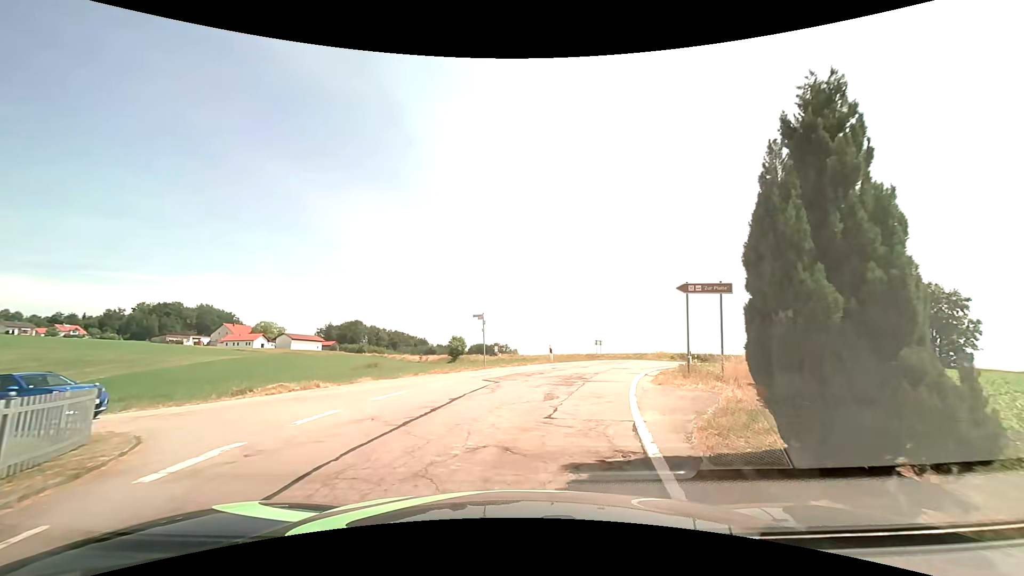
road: unclassified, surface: asphalt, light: Day
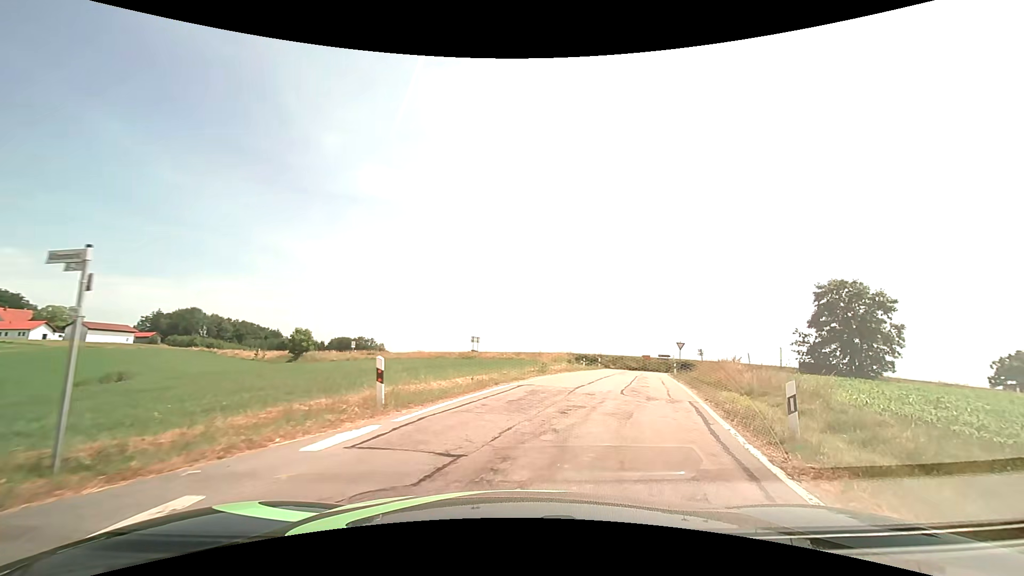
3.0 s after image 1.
(+1.4, +16.3) m; +15°
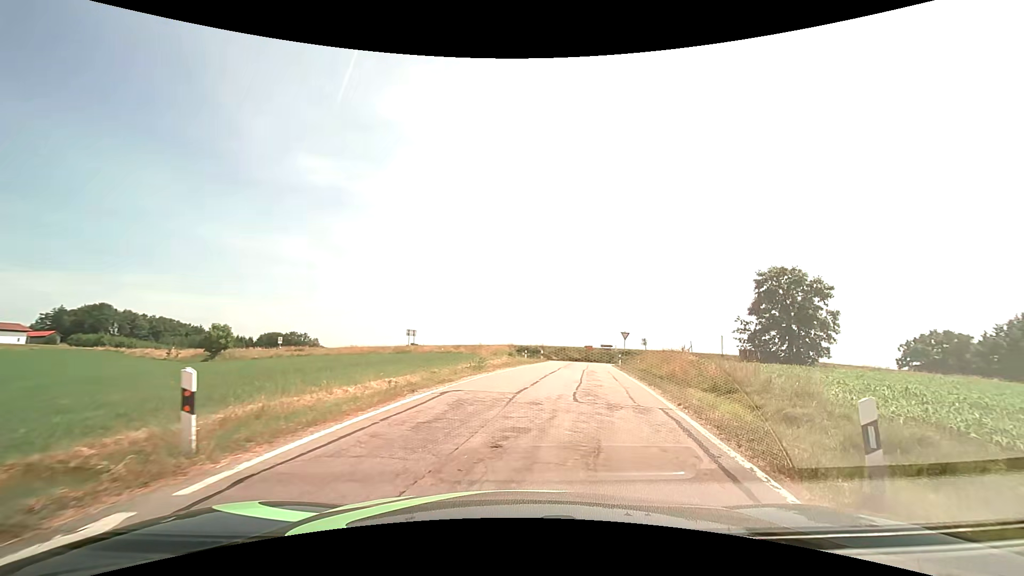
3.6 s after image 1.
(+0.2, +3.4) m; +7°
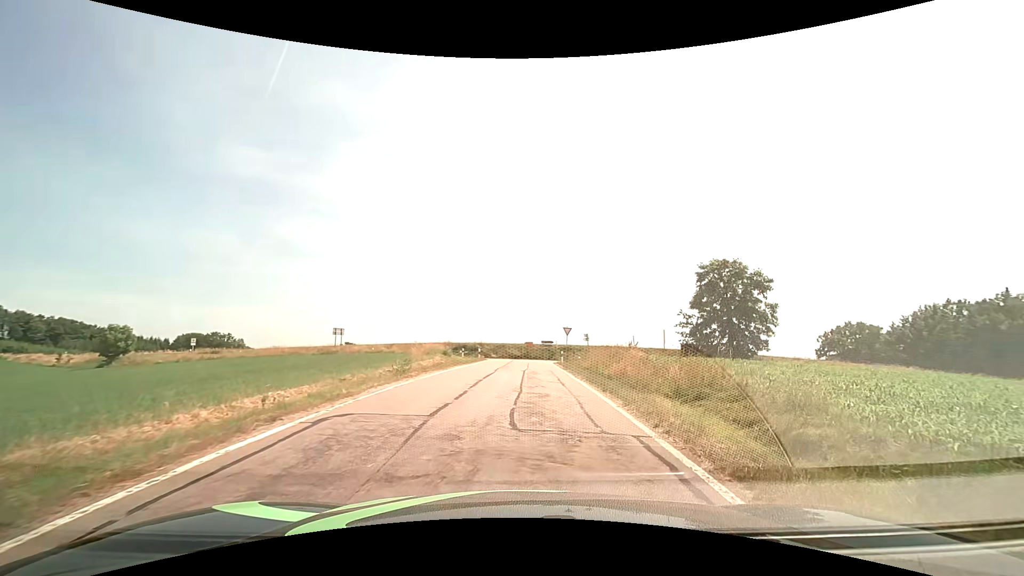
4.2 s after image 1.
(+0.2, +3.4) m; +7°
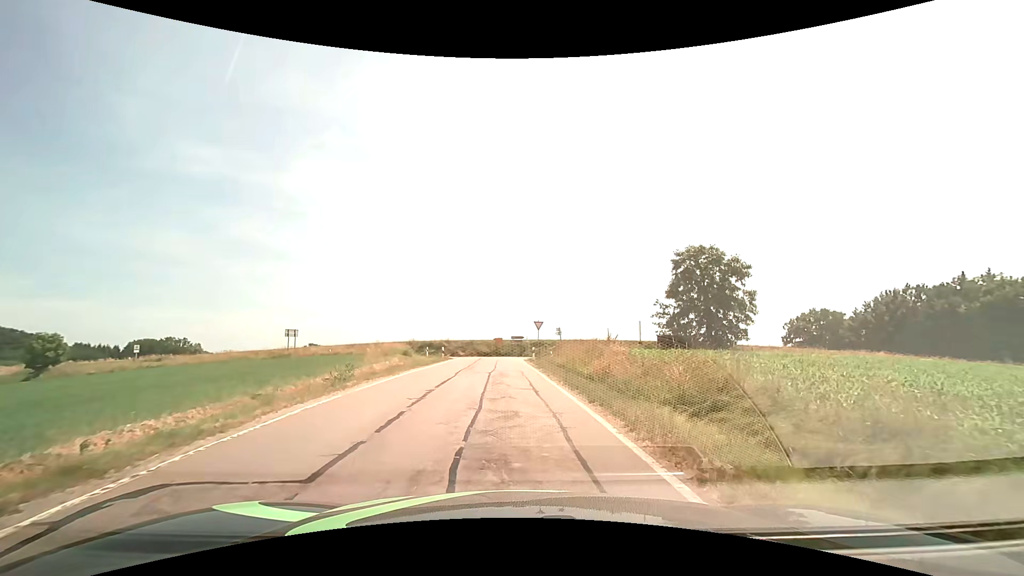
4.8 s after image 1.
(+0.2, +3.4) m; +4°
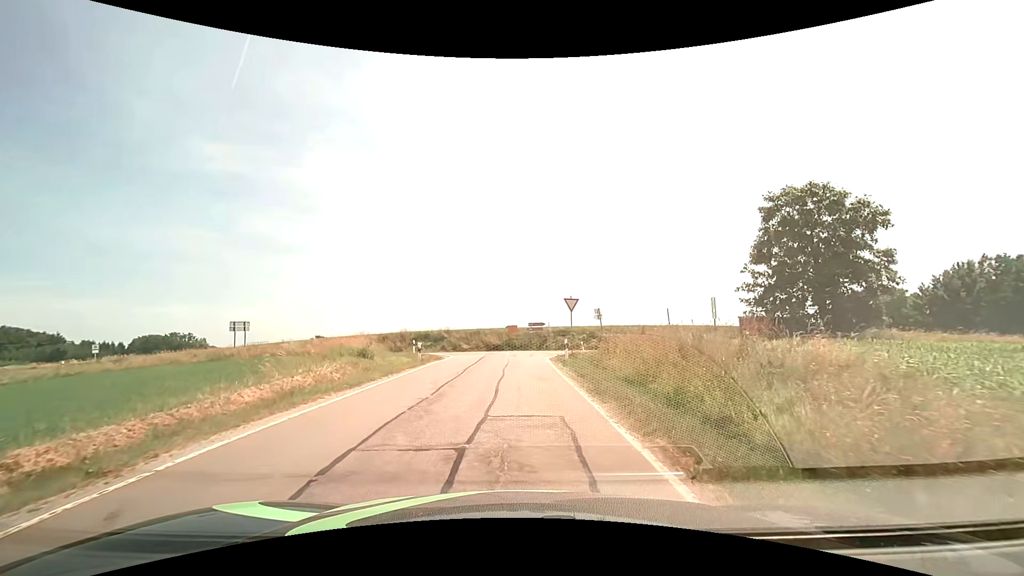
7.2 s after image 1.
(-0.3, +14.5) m; -2°
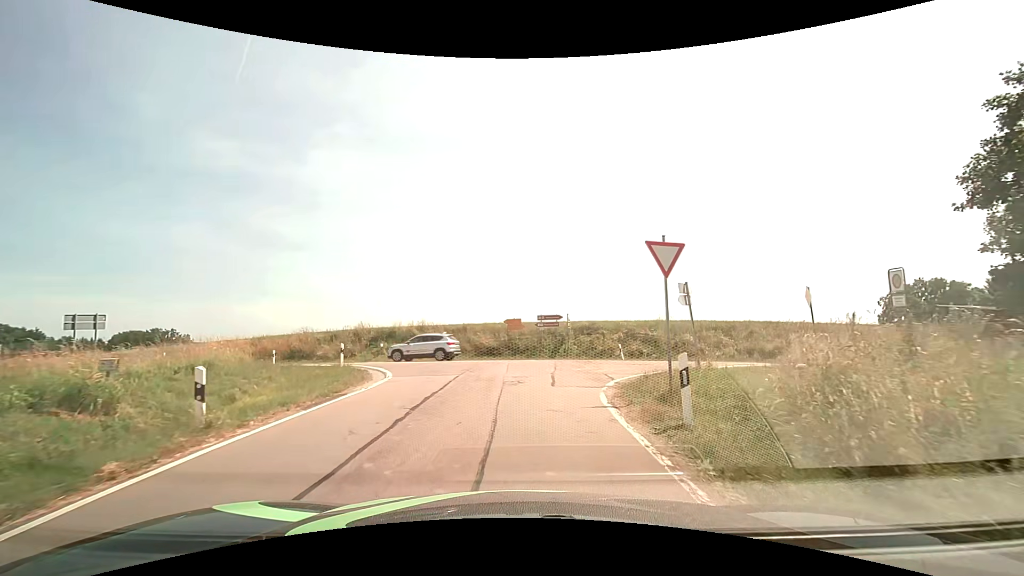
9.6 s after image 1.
(-0.1, +16.0) m; 0°
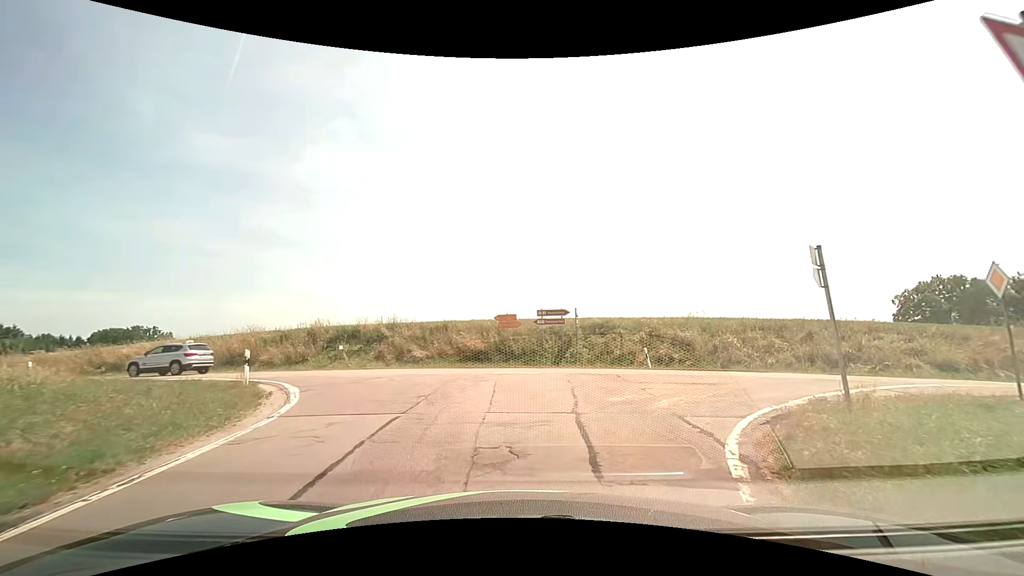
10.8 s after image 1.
(0.0, +7.1) m; 0°
(0, +10) (0, +20) (-9, +25) (-18, +27) (-28, +31) (-37, +34) (-46, +39) (-55, +43) (-64, +48) (-72, +53) m
